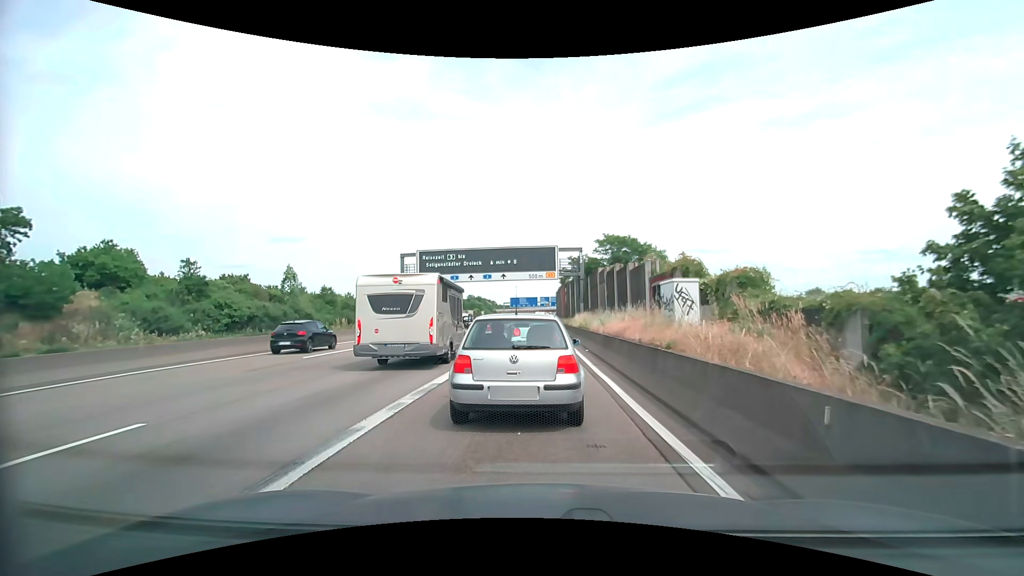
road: motorway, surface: asphalt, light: Day
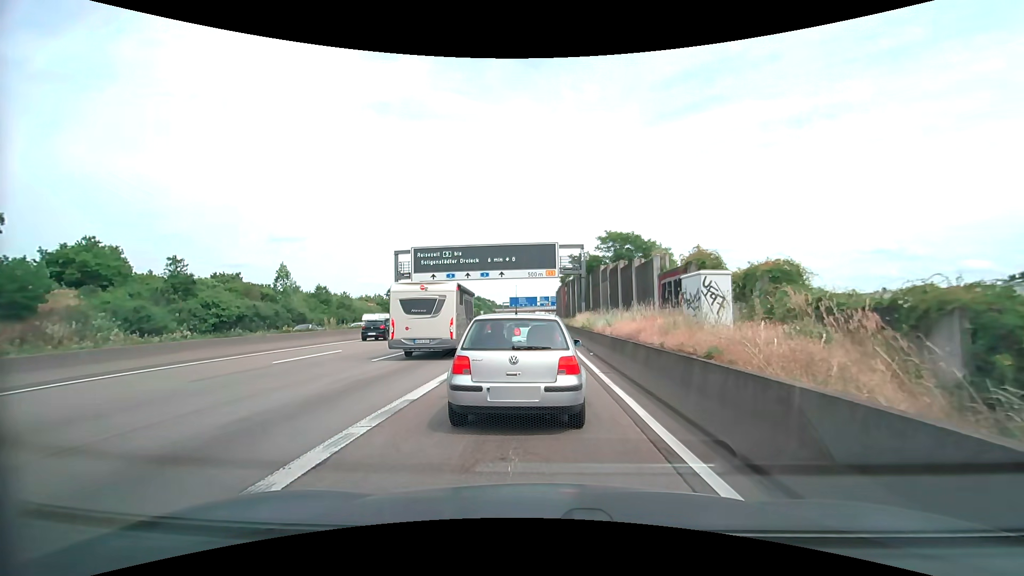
(0.0, +2.2) m; 0°
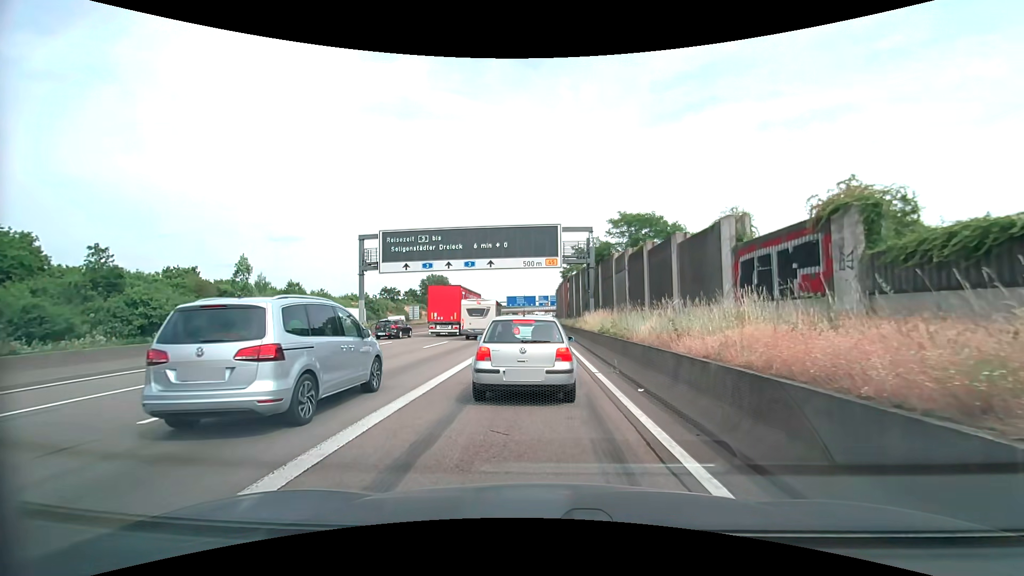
(+0.1, +10.0) m; +1°
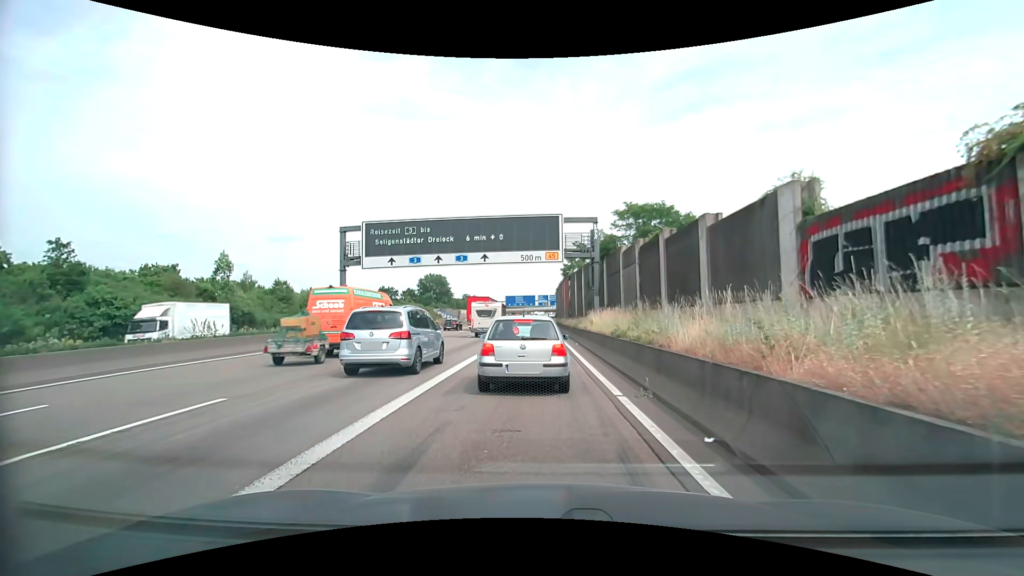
(0.0, +3.9) m; -1°
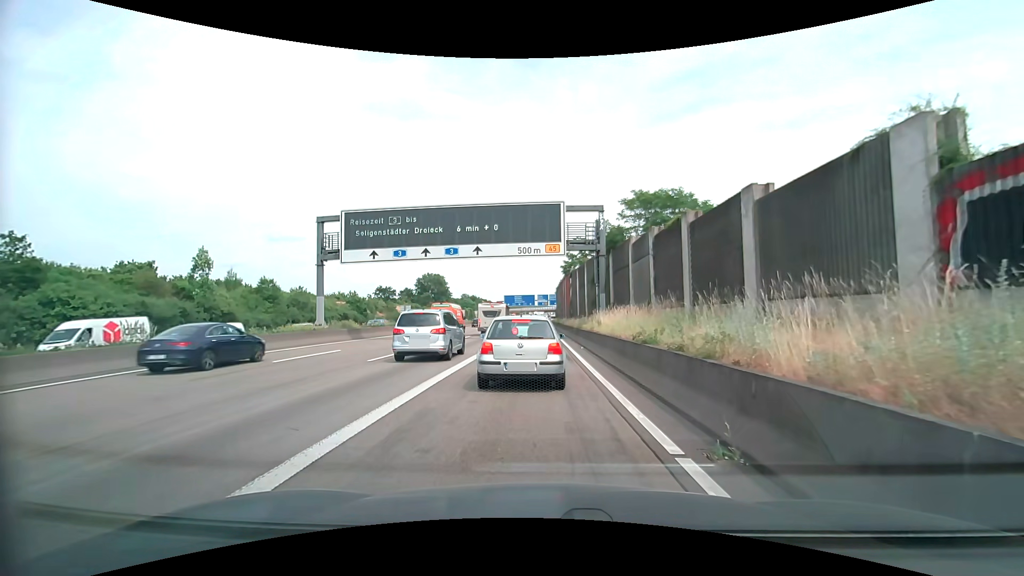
(0.0, +3.9) m; 0°
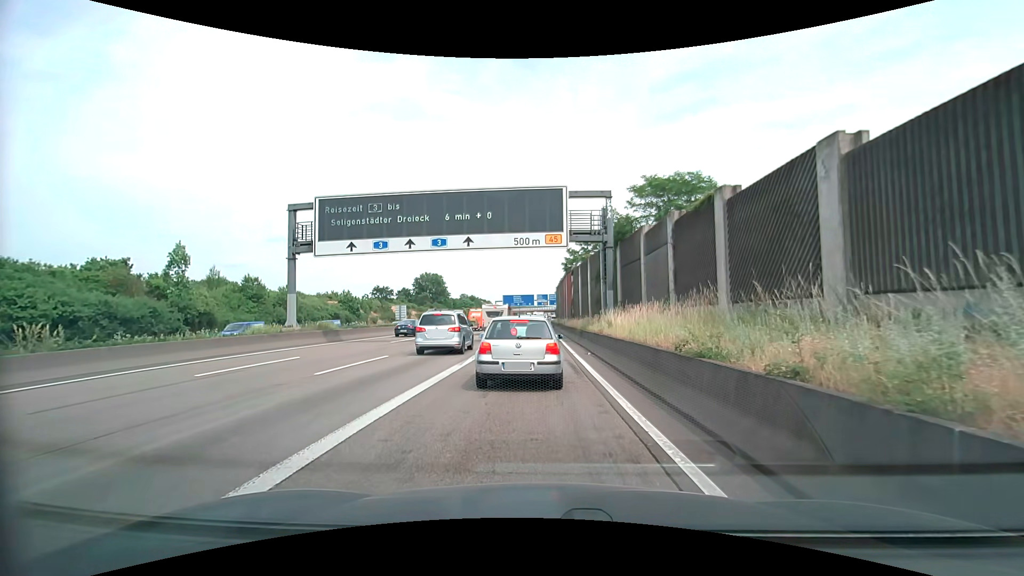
(0.0, +3.9) m; 0°
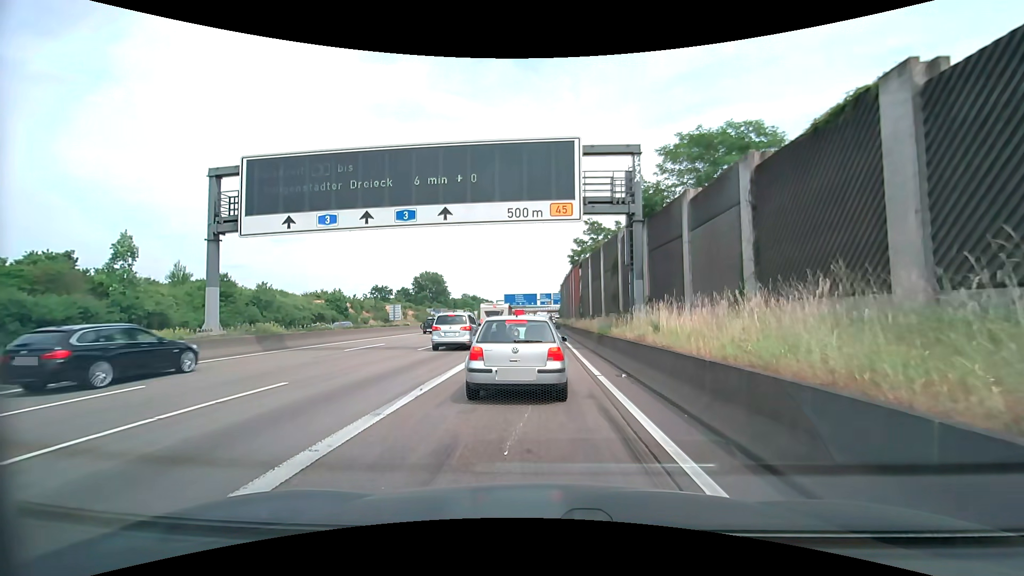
(0.0, +7.8) m; 0°
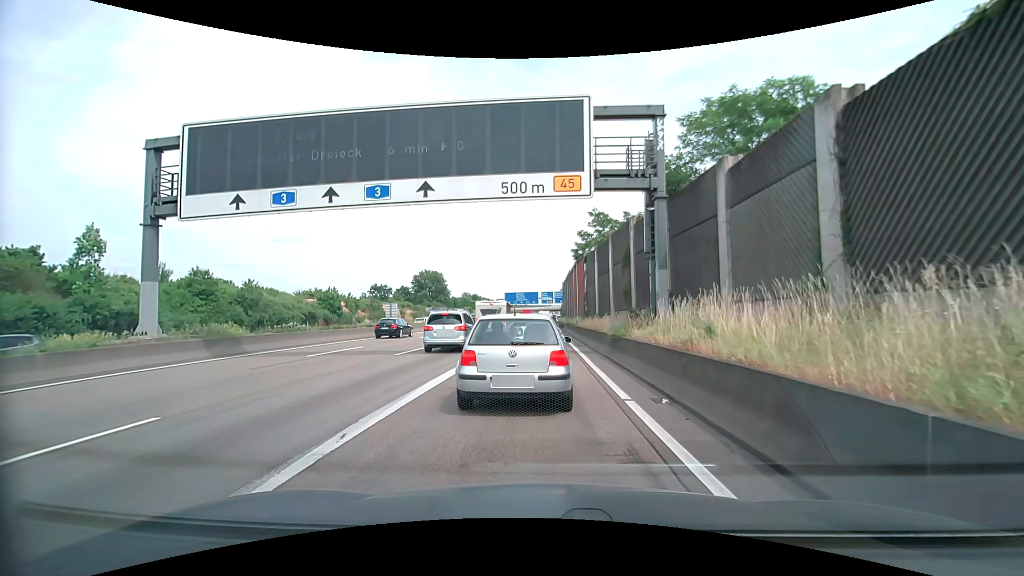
(0.0, +3.9) m; -1°
